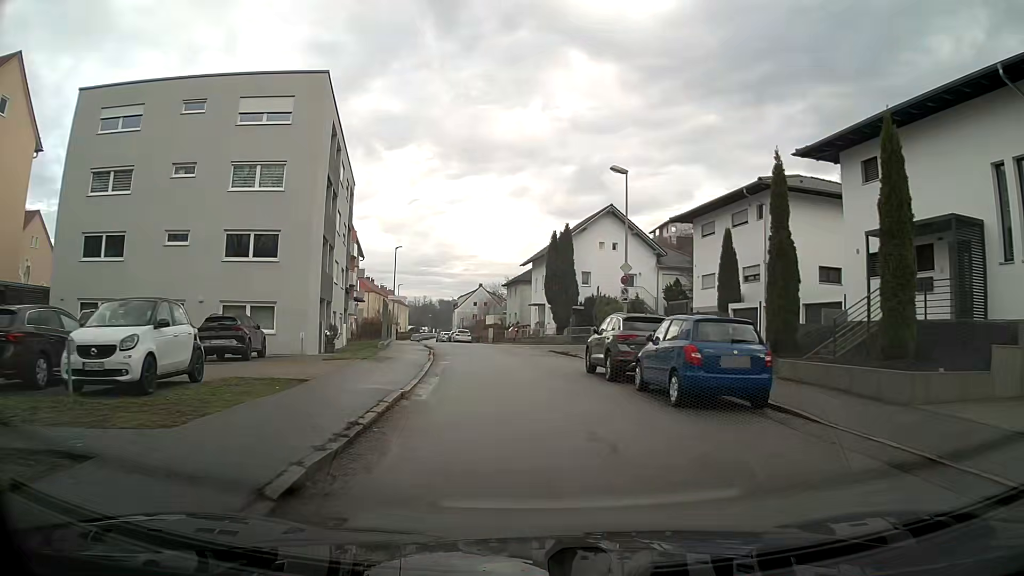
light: Day
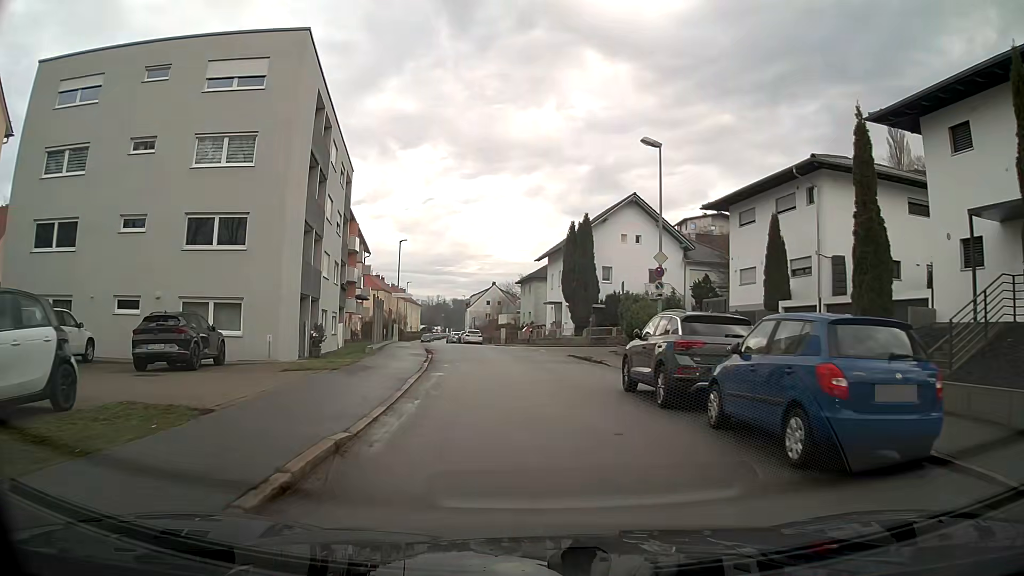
(0.0, +4.6) m; -1°
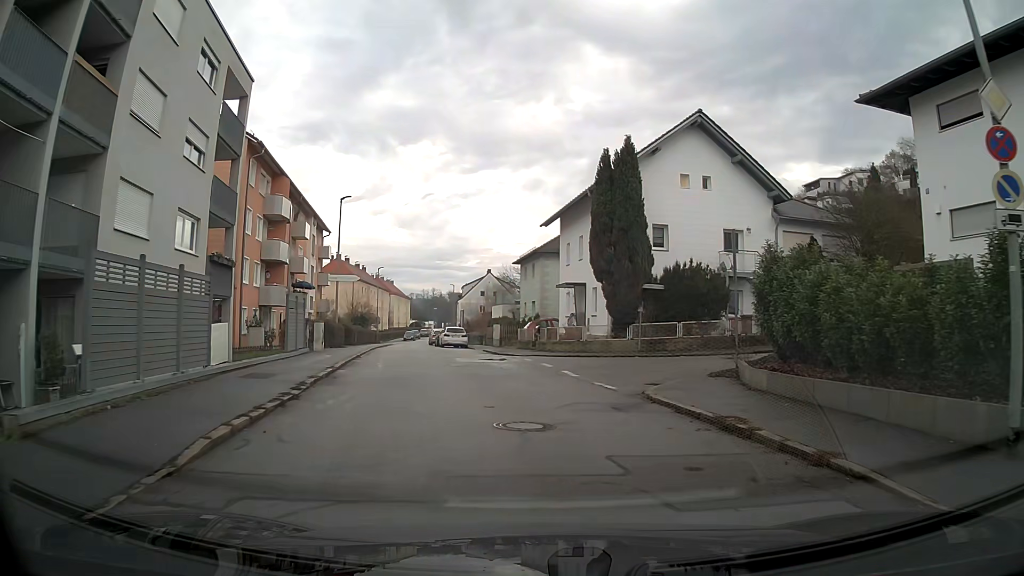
(-0.2, +18.4) m; 0°
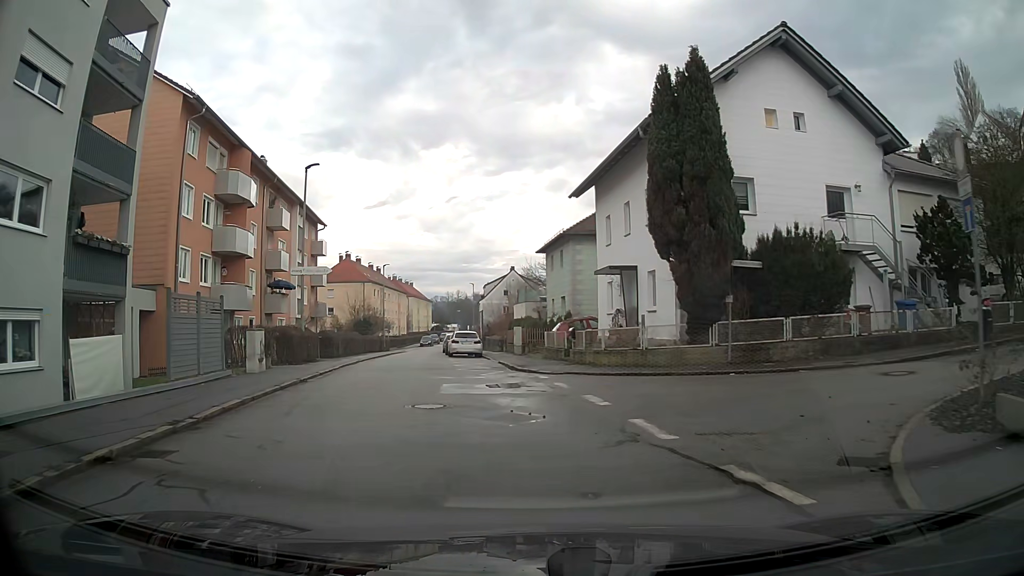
(-0.1, +9.4) m; -3°
